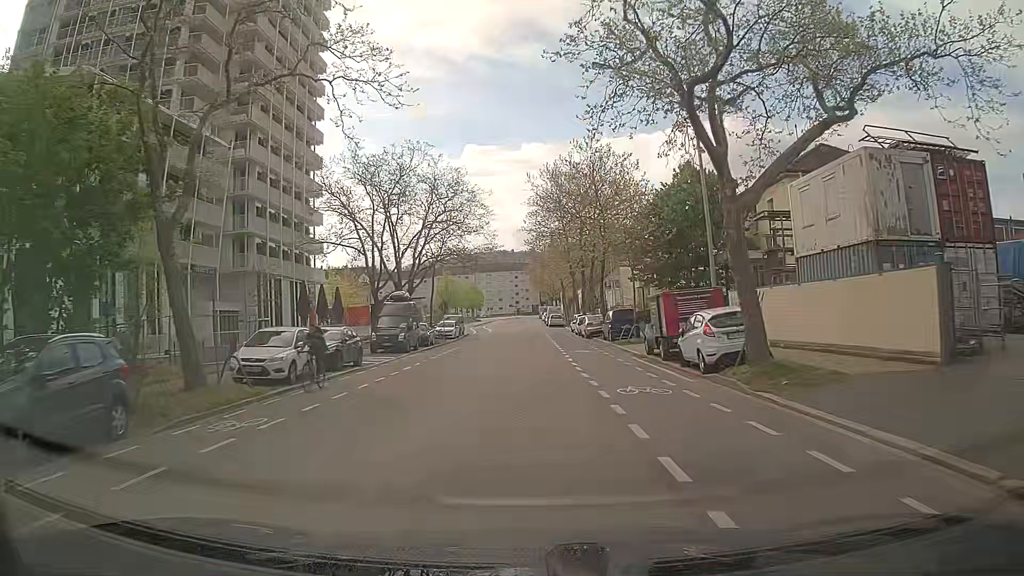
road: tertiary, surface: asphalt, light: Day
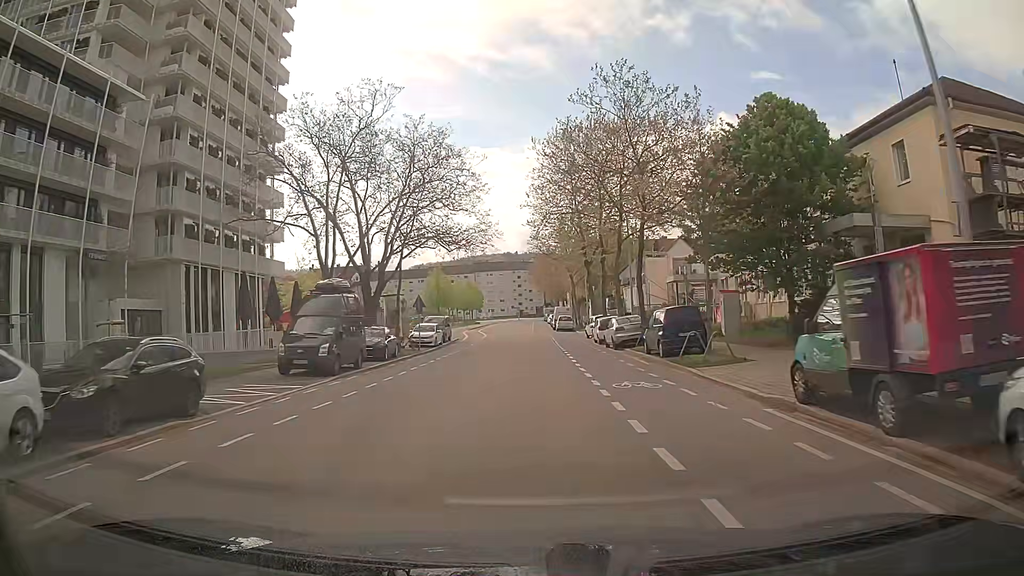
(0.0, +13.6) m; 0°
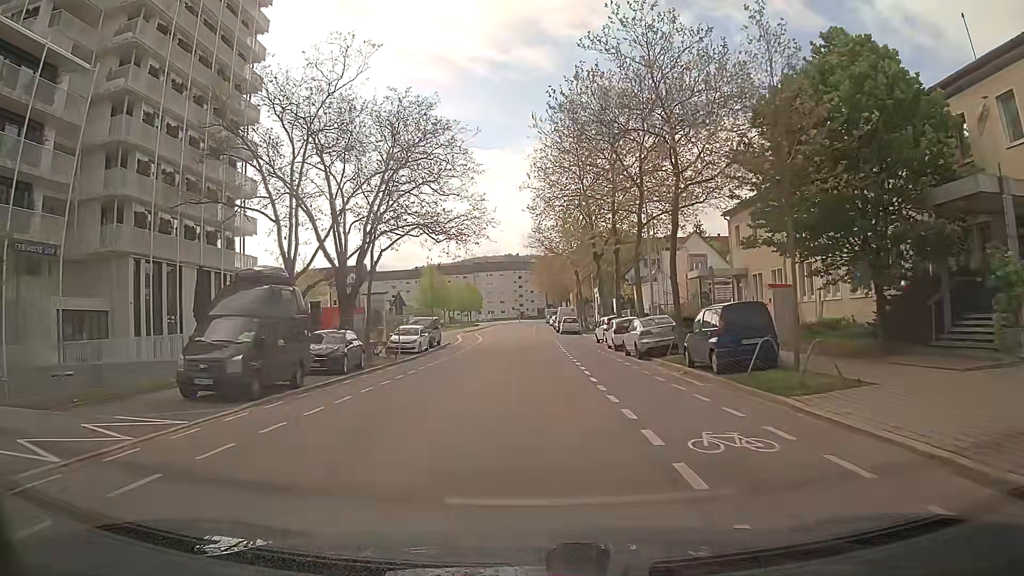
(0.0, +6.7) m; 0°
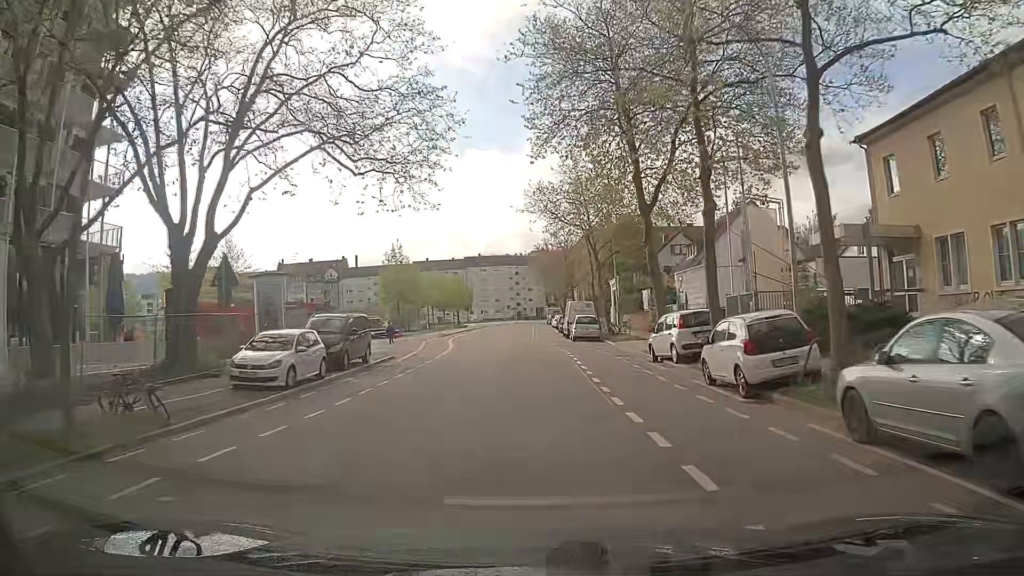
(+0.1, +20.0) m; 0°
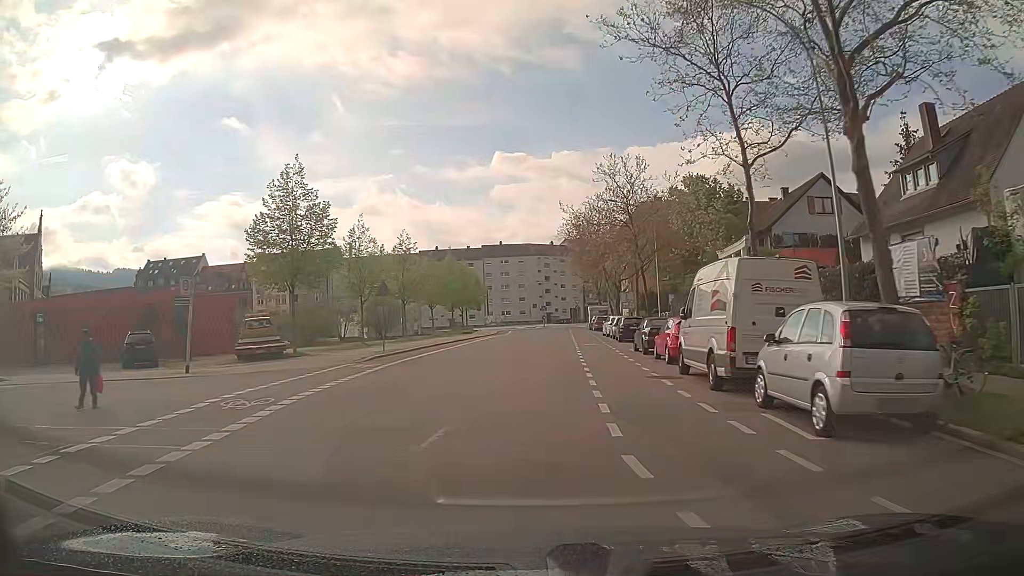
(-0.5, +33.6) m; -2°
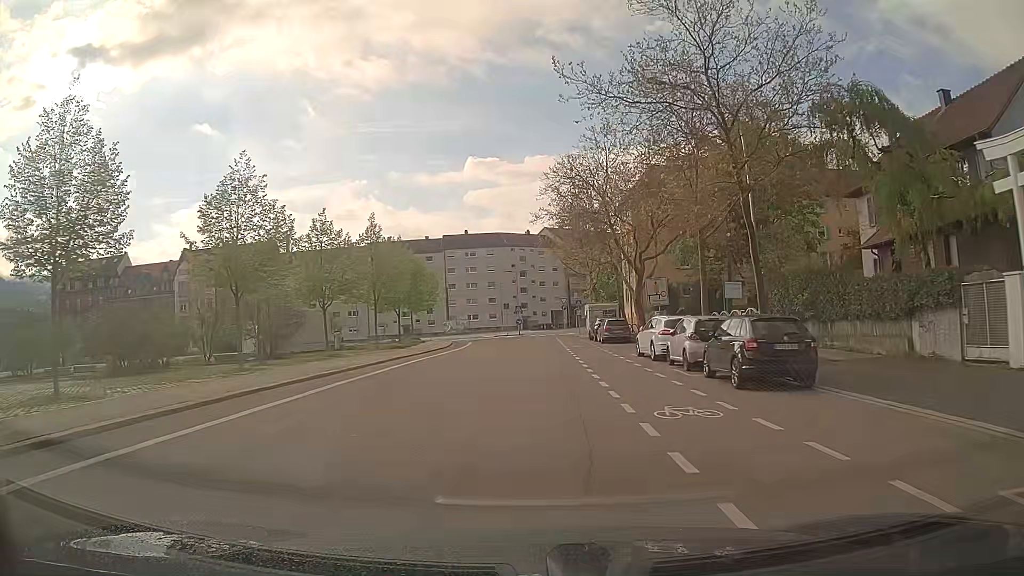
(+0.4, +25.8) m; +2°
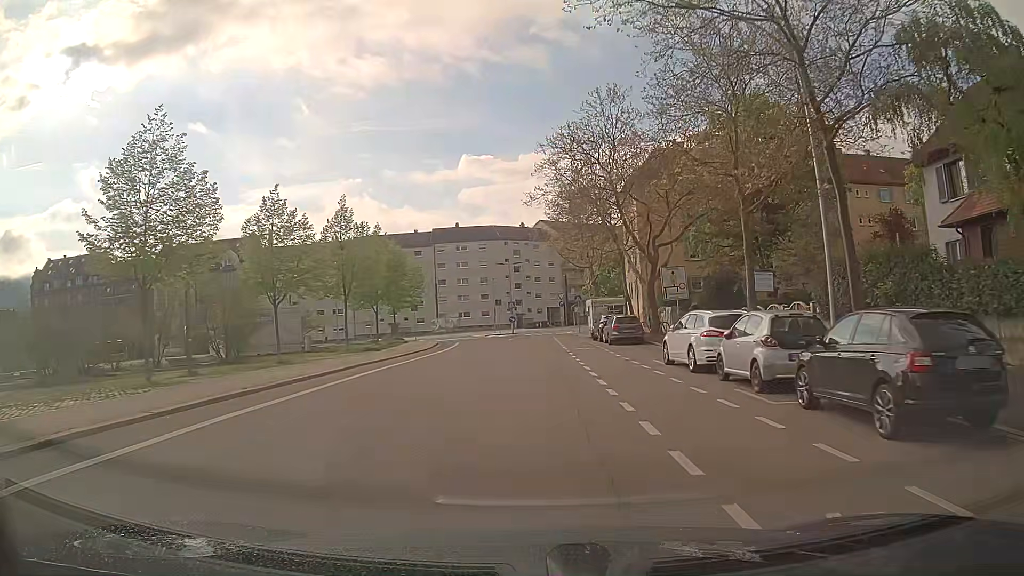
(+0.1, +6.2) m; +1°
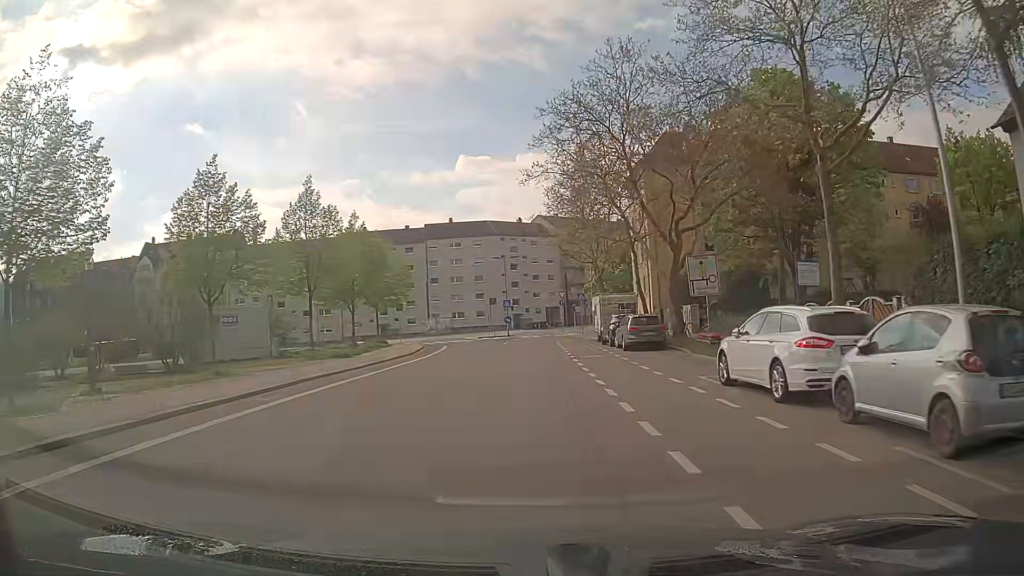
(0.0, +6.0) m; 0°
(0, +10) (0, +20) (0, +30) (+1, +40) (+1, +50) (+1, +60) (+1, +70) (+4, +79) (+1, +89) (-7, +94) m
